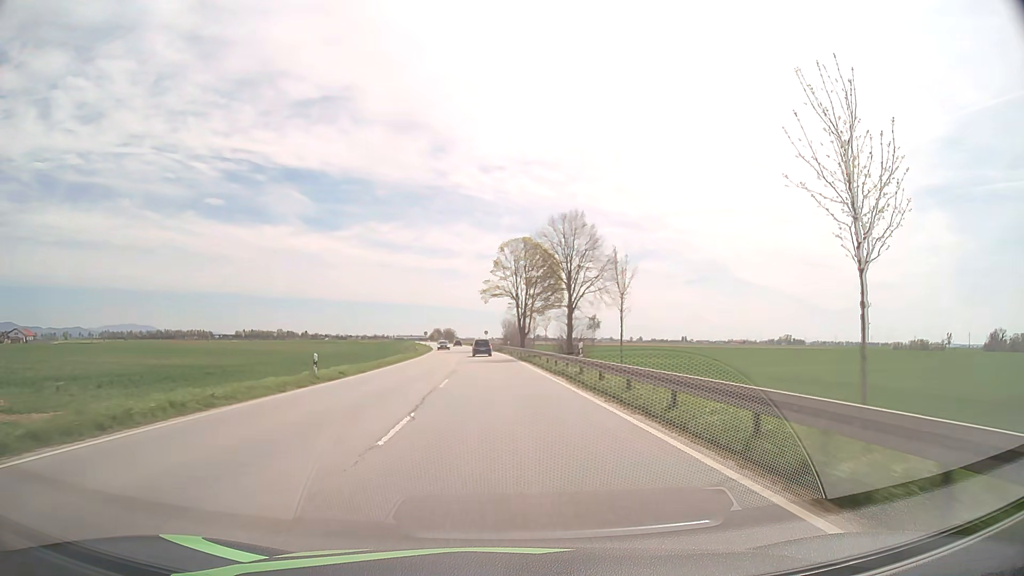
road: primary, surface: asphalt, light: Day
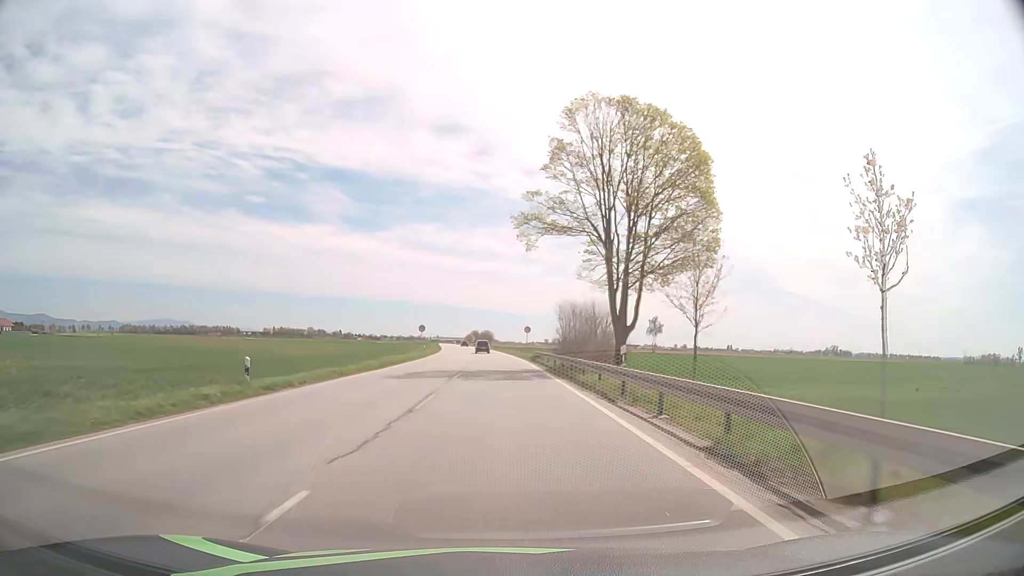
(-1.4, +55.1) m; -3°
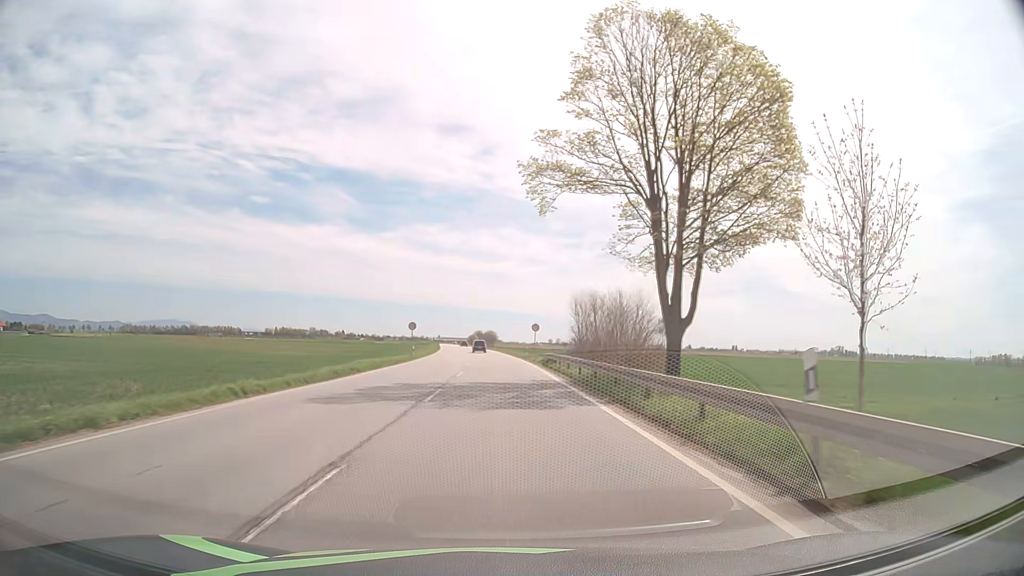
(-0.1, +10.7) m; 0°
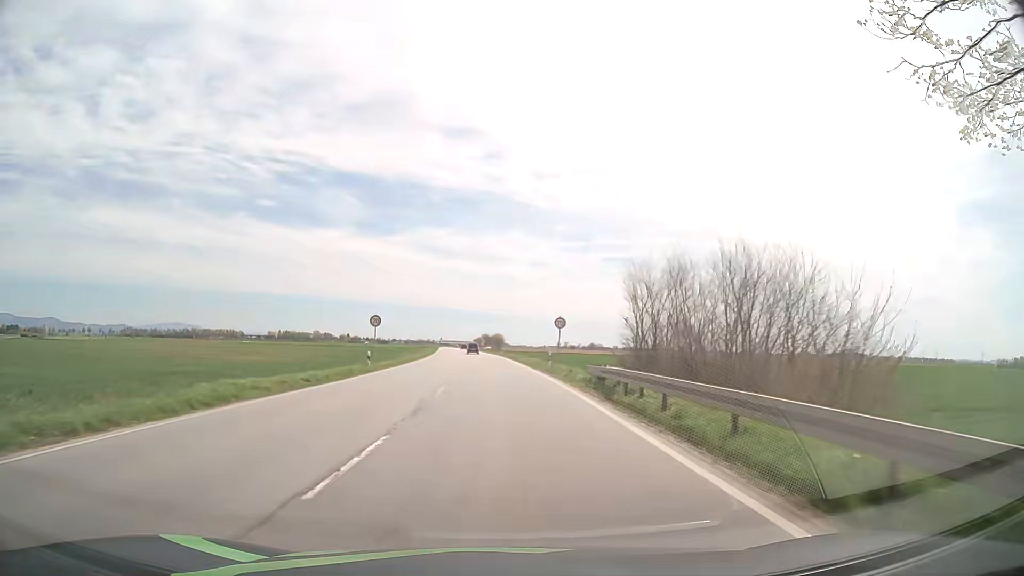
(-0.2, +21.5) m; -1°
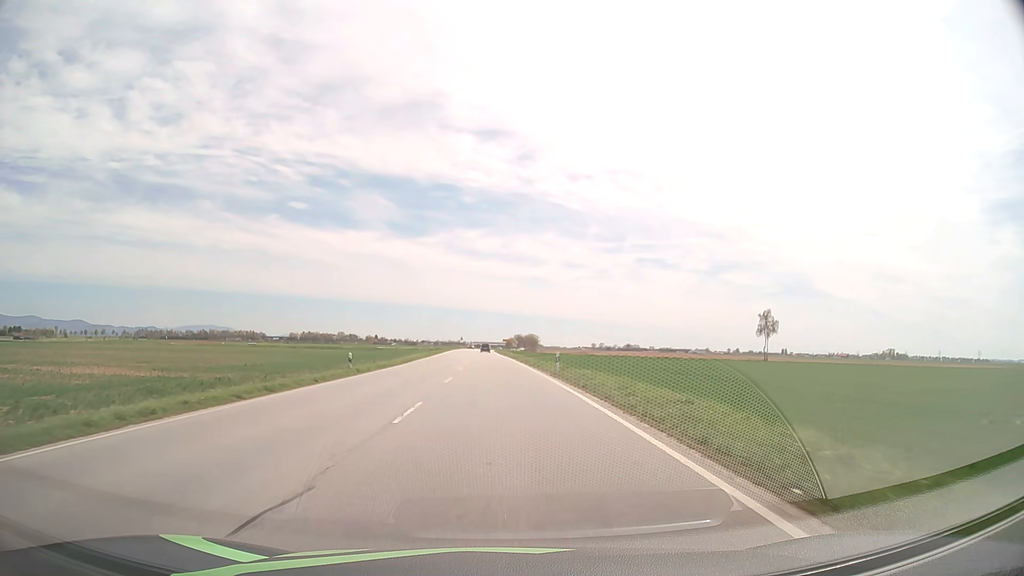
(-1.1, +54.5) m; -3°
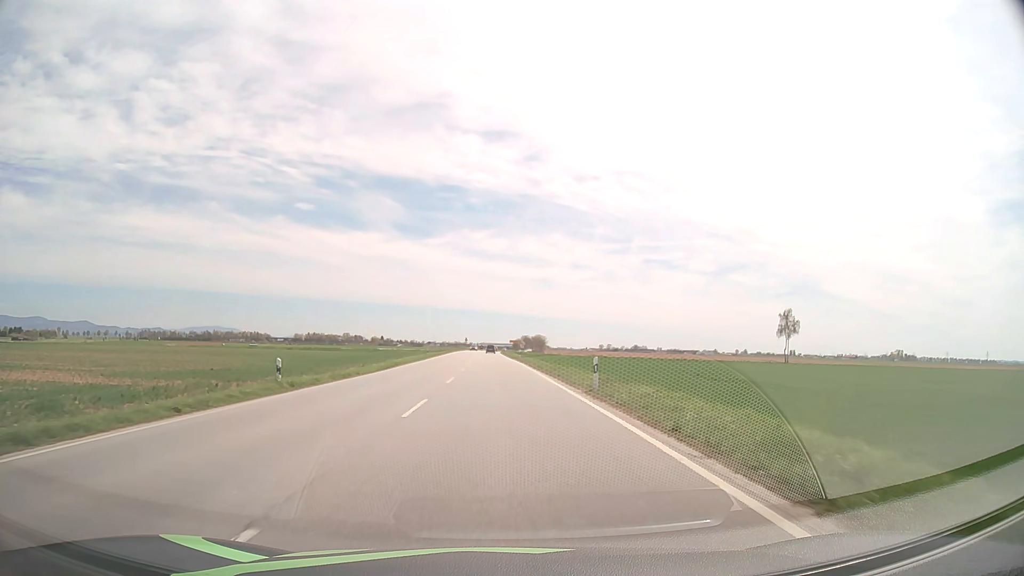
(-0.1, +11.0) m; -1°
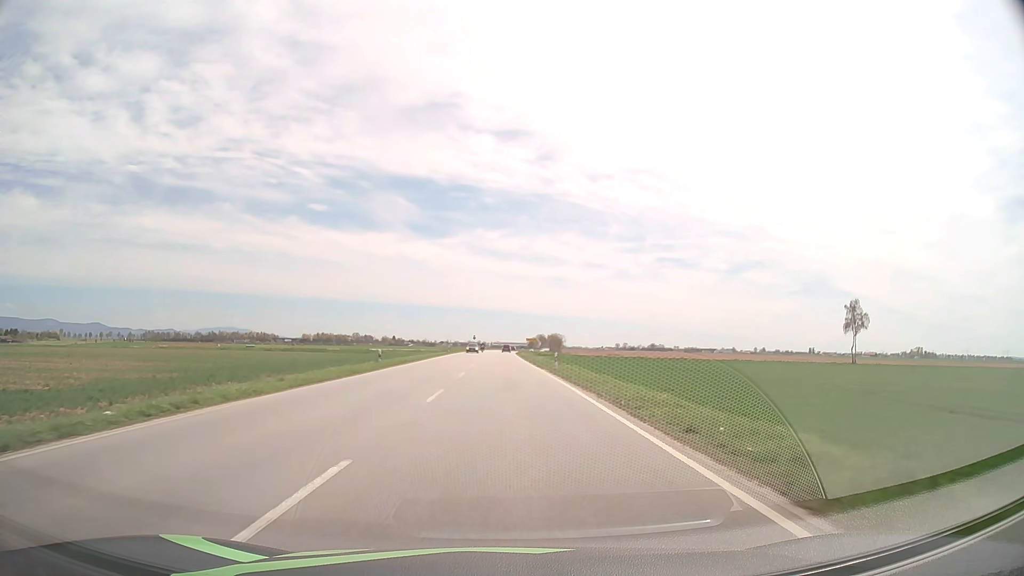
(-0.4, +33.3) m; -1°
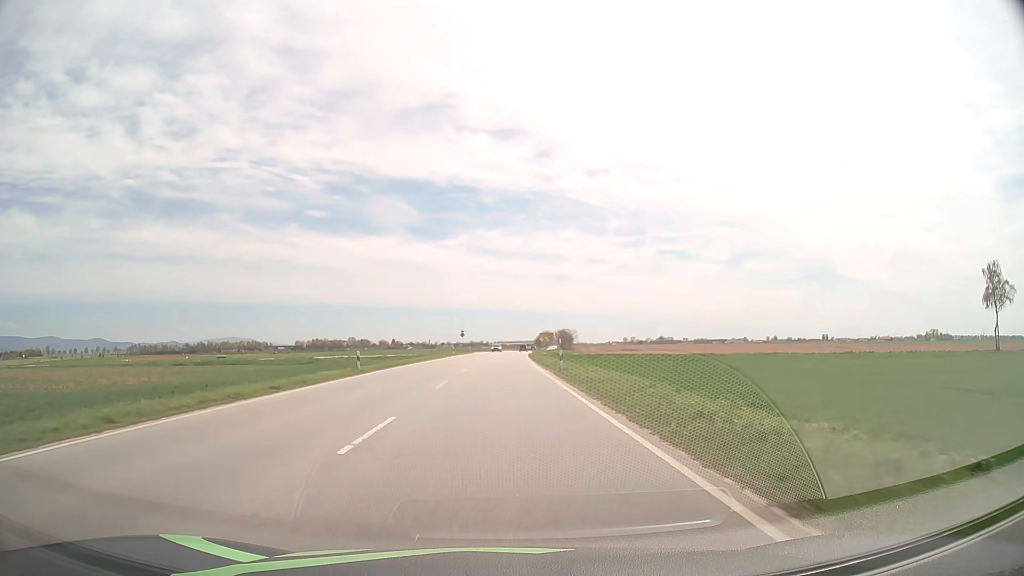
(-0.1, +55.7) m; 0°
(0, +10) (0, +20) (0, +30) (0, +40) (0, +50) (0, +60) (0, +70) (0, +80) (+1, +90) (+1, +100) m
